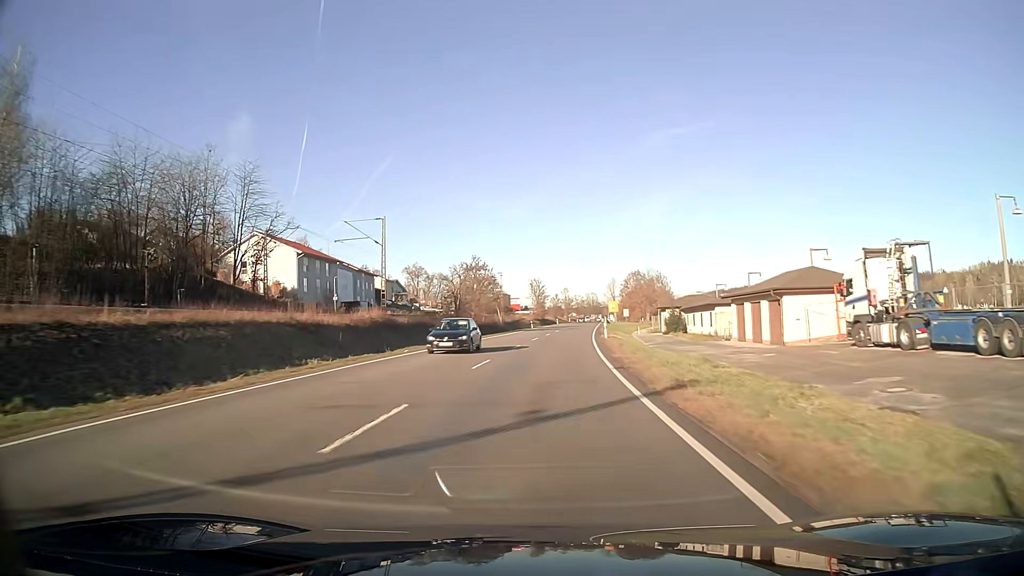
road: primary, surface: asphalt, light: Day
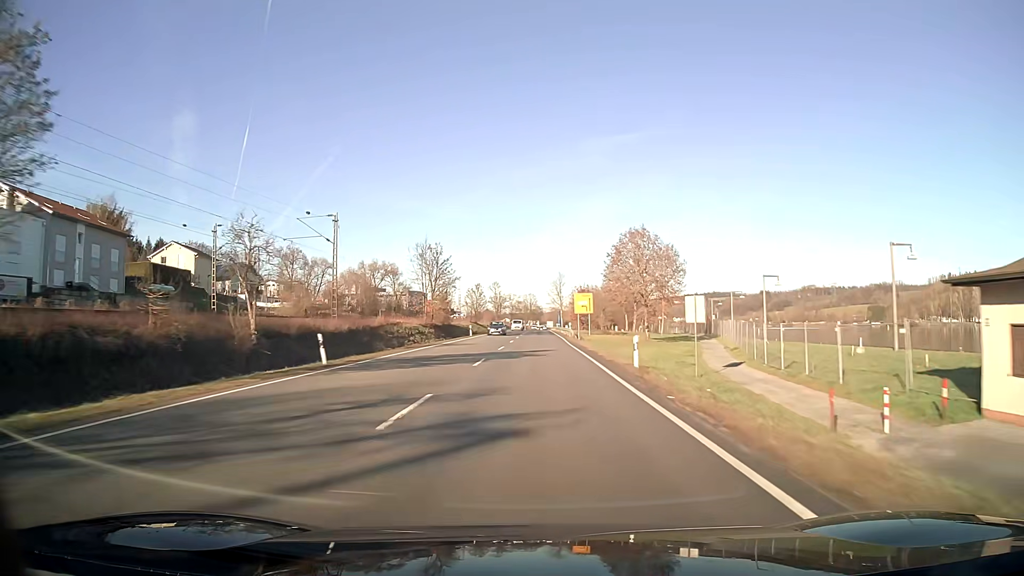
(+4.0, +70.4) m; +5°
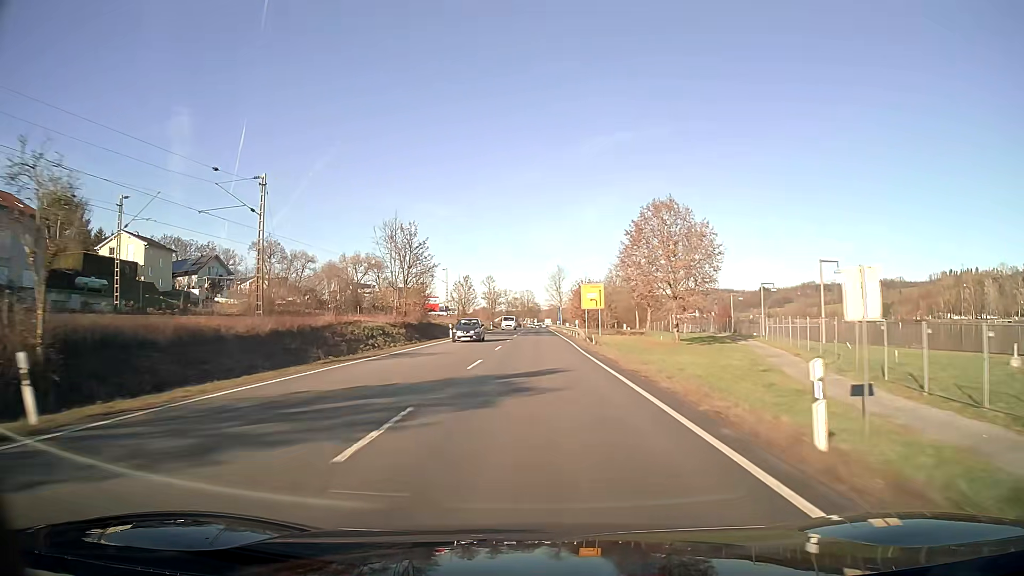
(0.0, +14.1) m; 0°
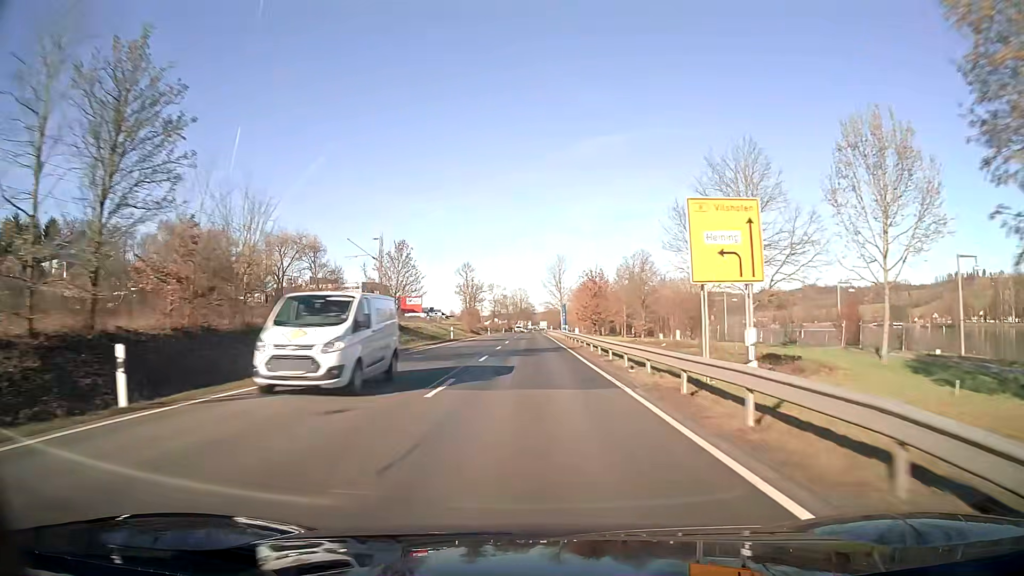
(+0.2, +42.2) m; 0°
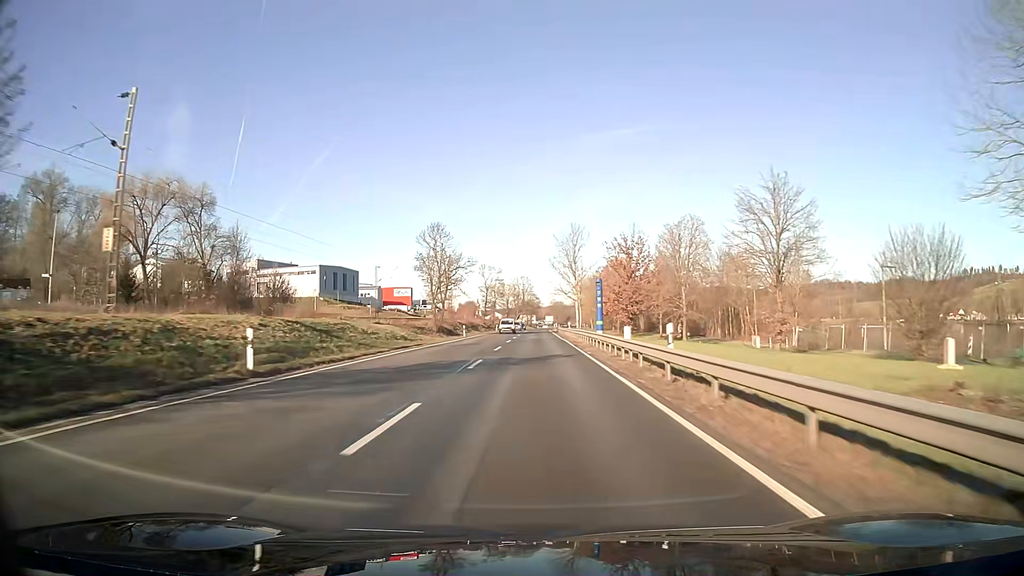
(-0.1, +42.4) m; 0°
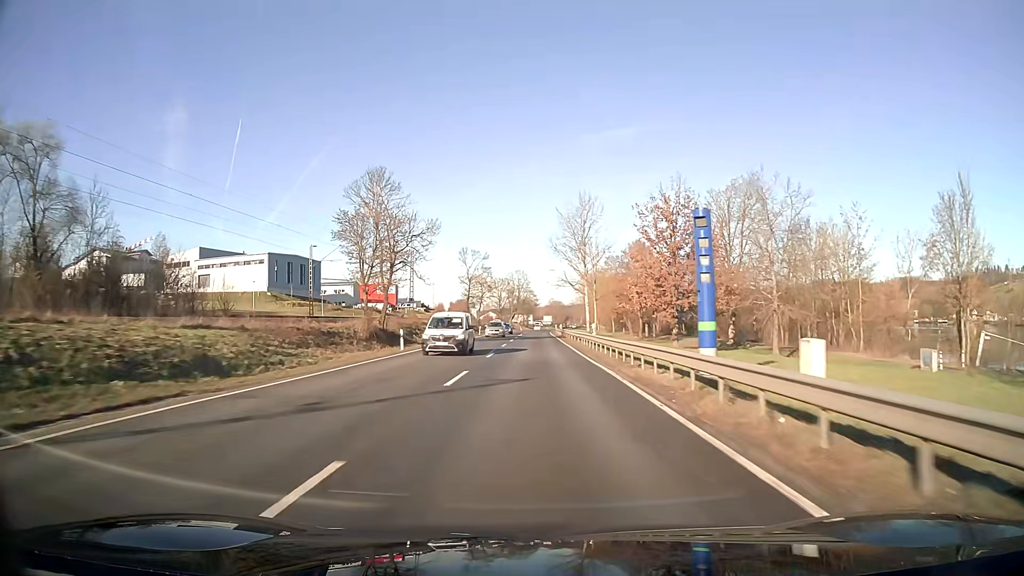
(0.0, +28.4) m; 0°
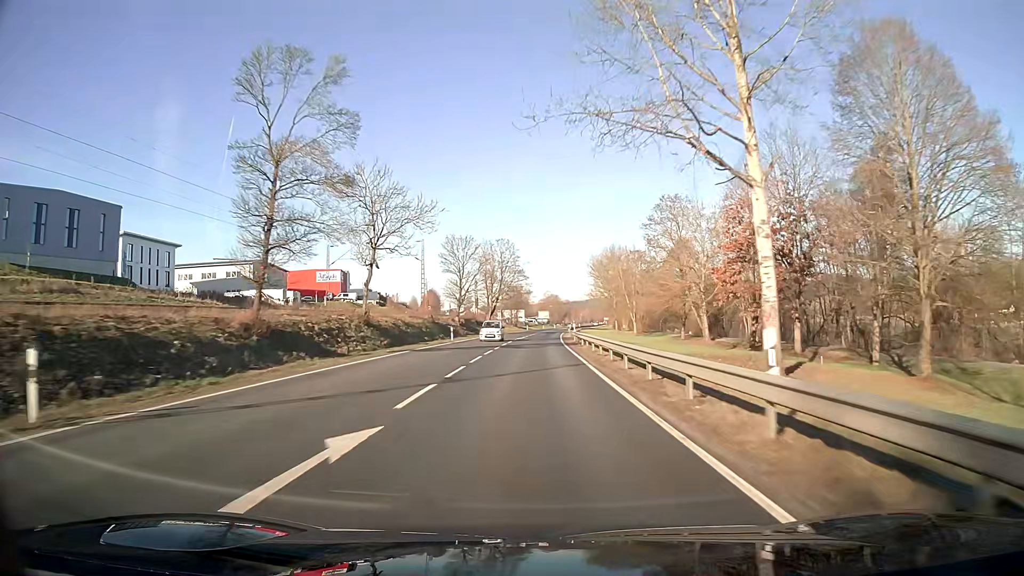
(+0.4, +71.8) m; +1°
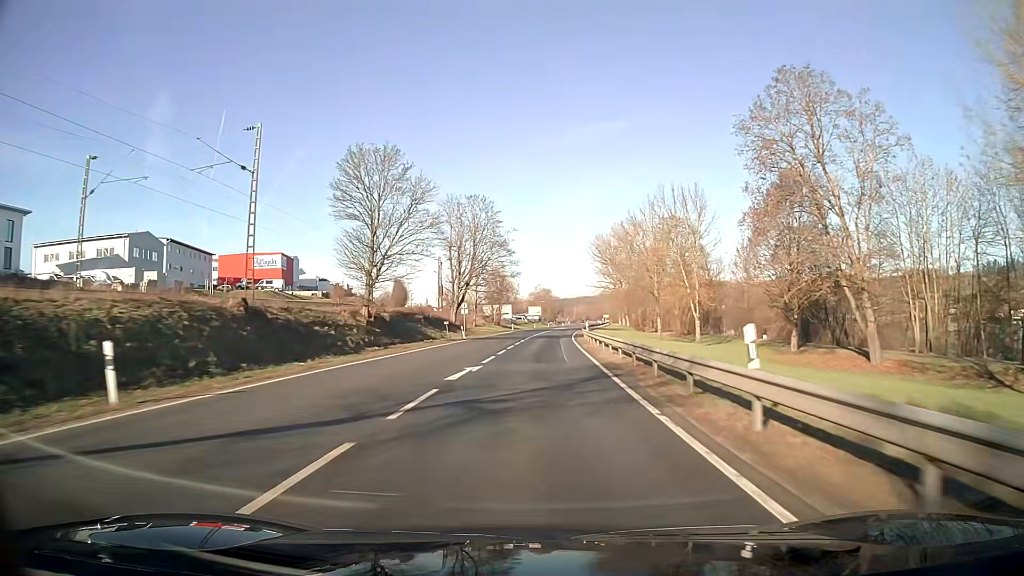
(+0.3, +43.6) m; +1°
(0, +10) (0, +20) (0, +30) (+1, +40) (+1, +50) (+2, +60) (+2, +70) (+3, +80) (+4, +90) (+5, +100) m
